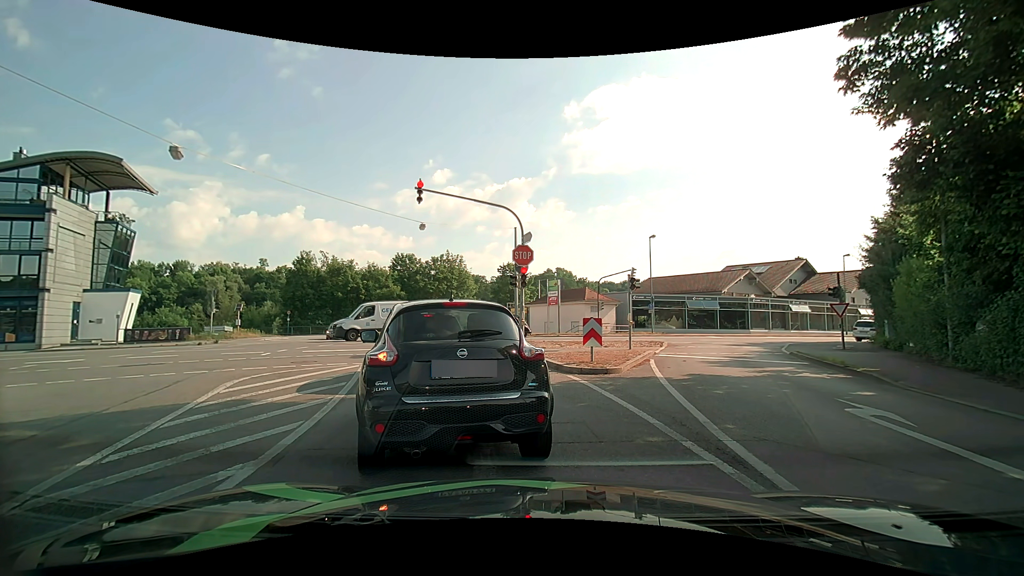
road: tertiary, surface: asphalt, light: Day
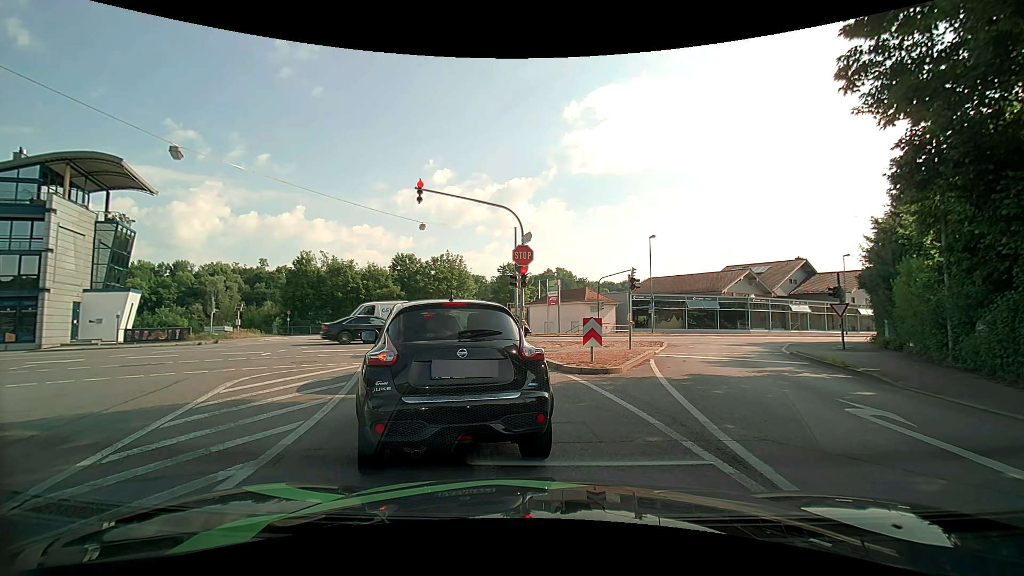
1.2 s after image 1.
(0.0, 0.0) m; 0°
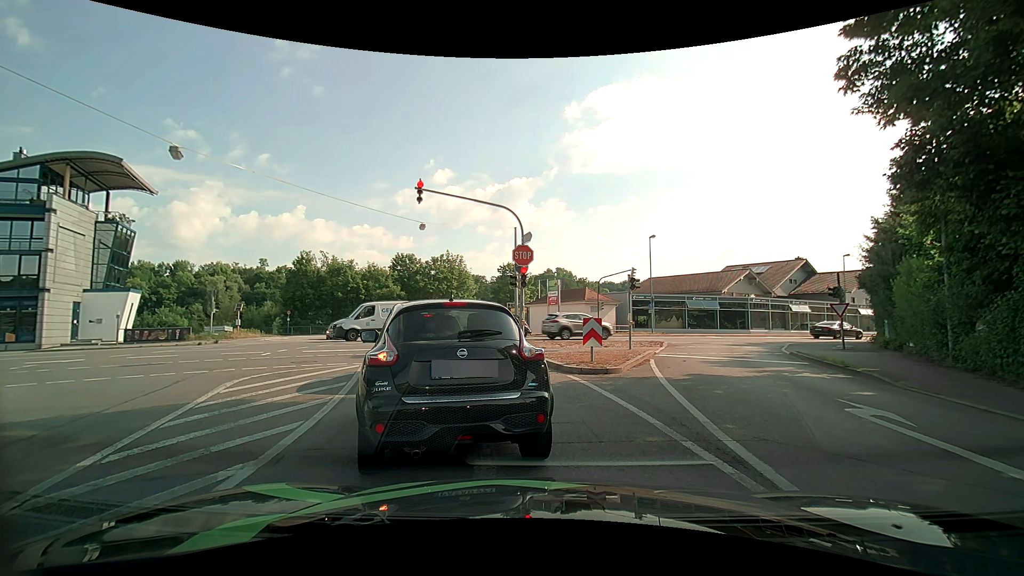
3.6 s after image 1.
(0.0, 0.0) m; 0°
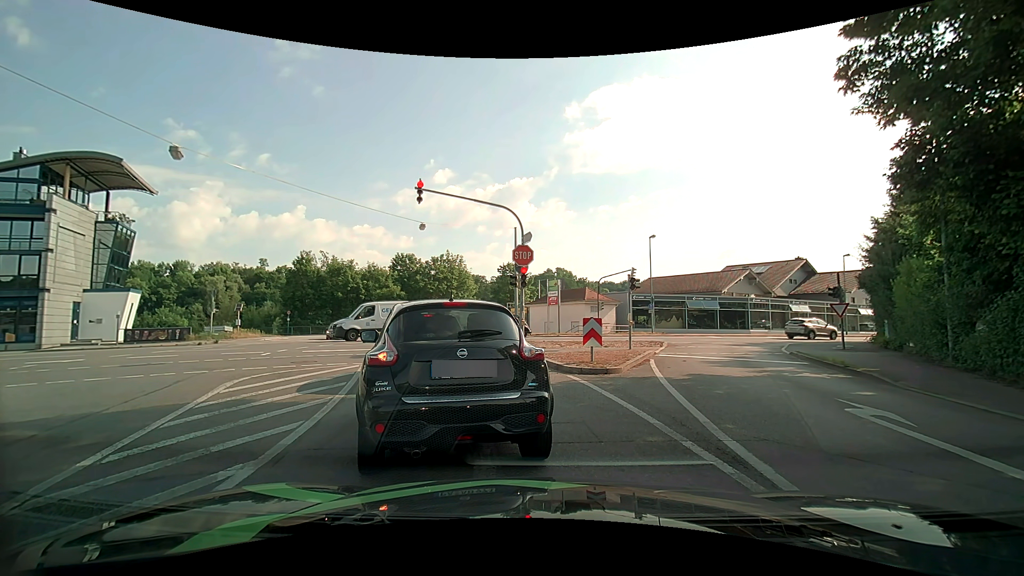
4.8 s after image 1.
(0.0, 0.0) m; 0°
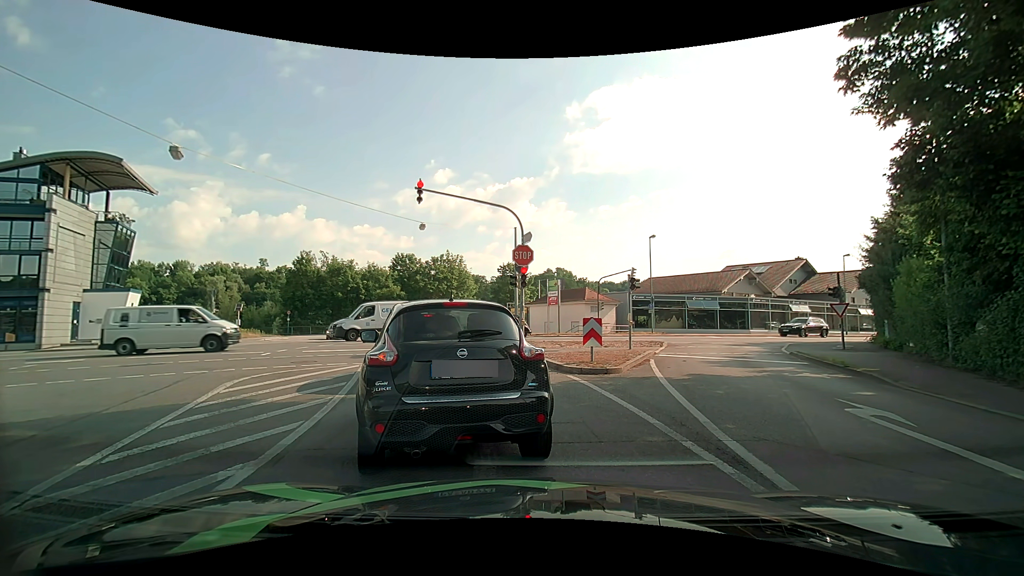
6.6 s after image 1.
(0.0, 0.0) m; 0°
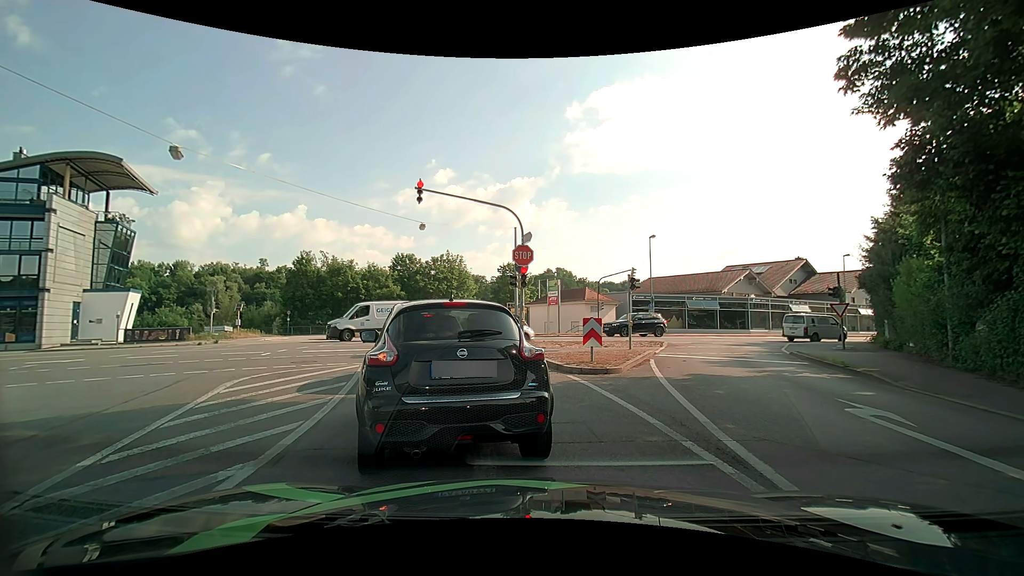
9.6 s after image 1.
(0.0, 0.0) m; 0°
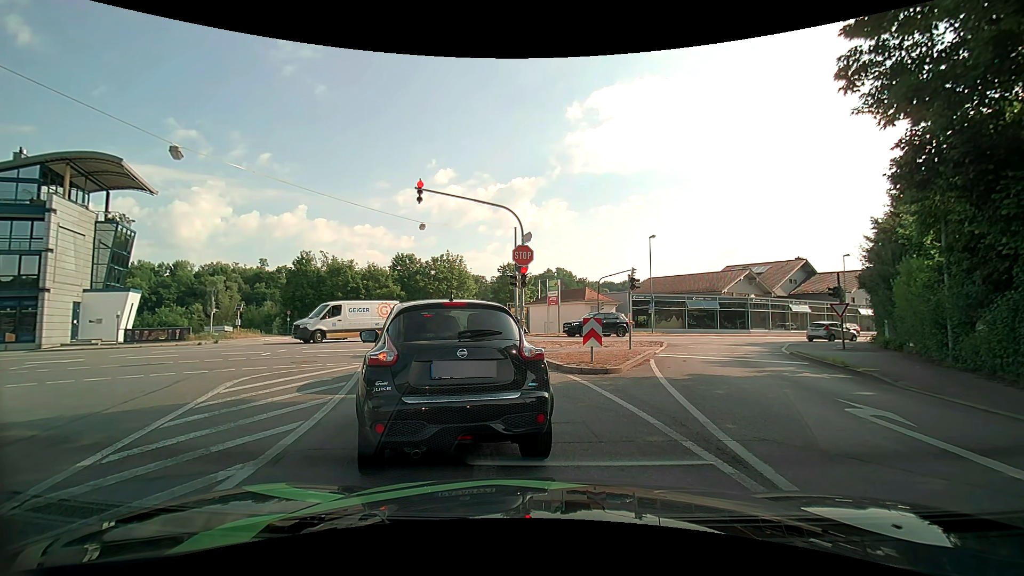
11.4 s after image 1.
(0.0, 0.0) m; 0°
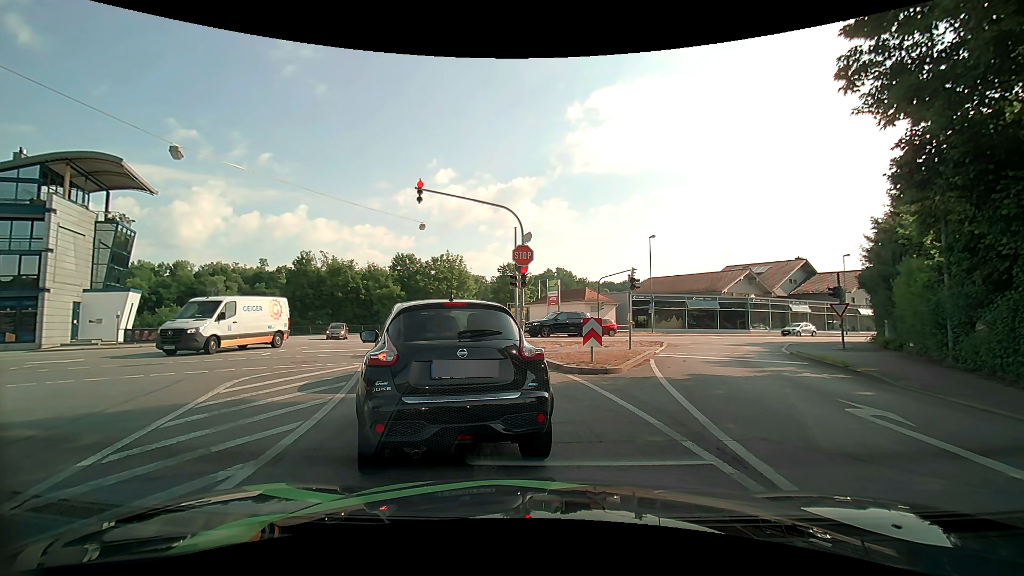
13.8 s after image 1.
(0.0, 0.0) m; 0°
